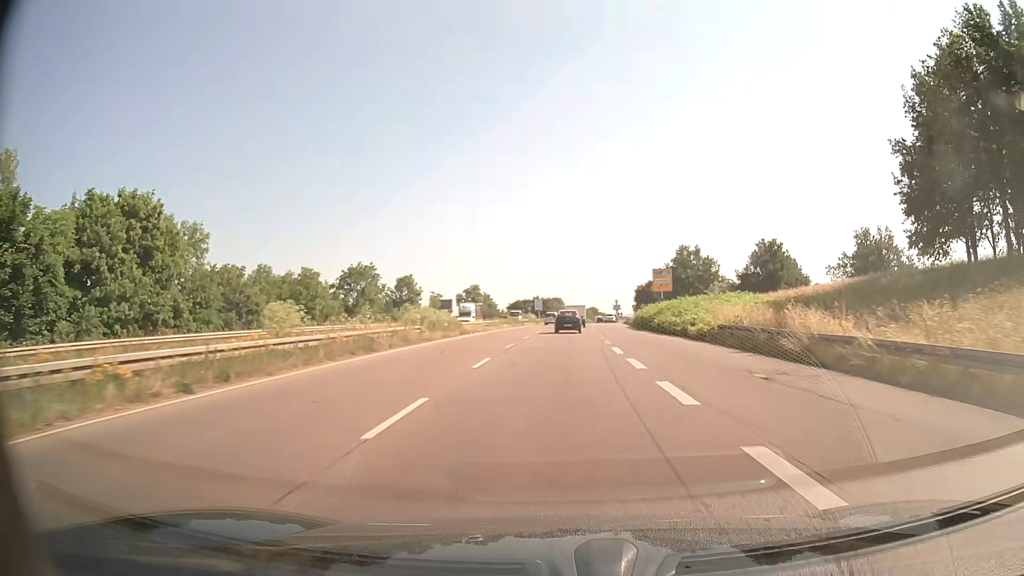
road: trunk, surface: asphalt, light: Day
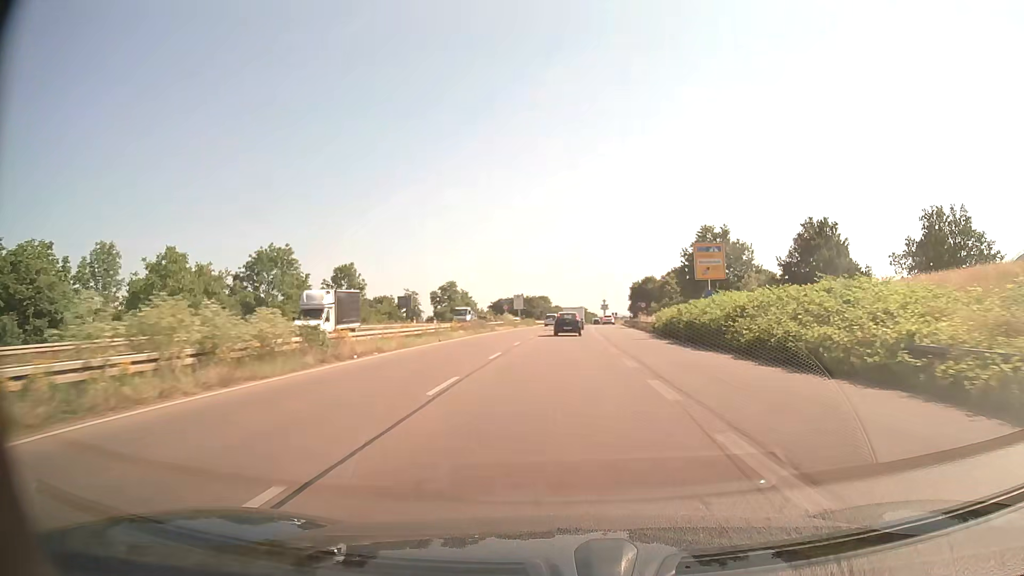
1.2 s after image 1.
(+0.2, +23.0) m; +1°
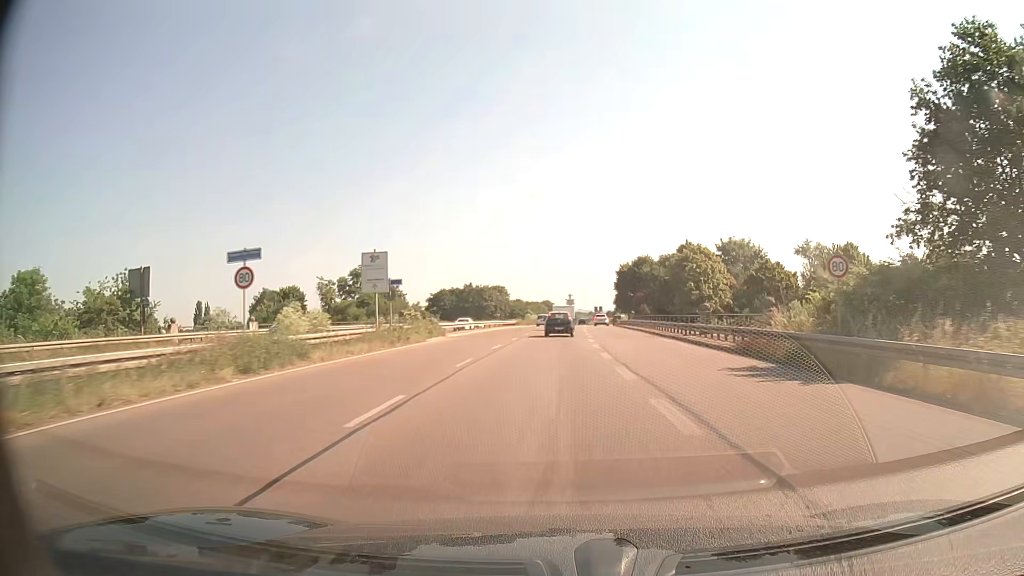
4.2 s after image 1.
(+1.4, +56.8) m; +3°
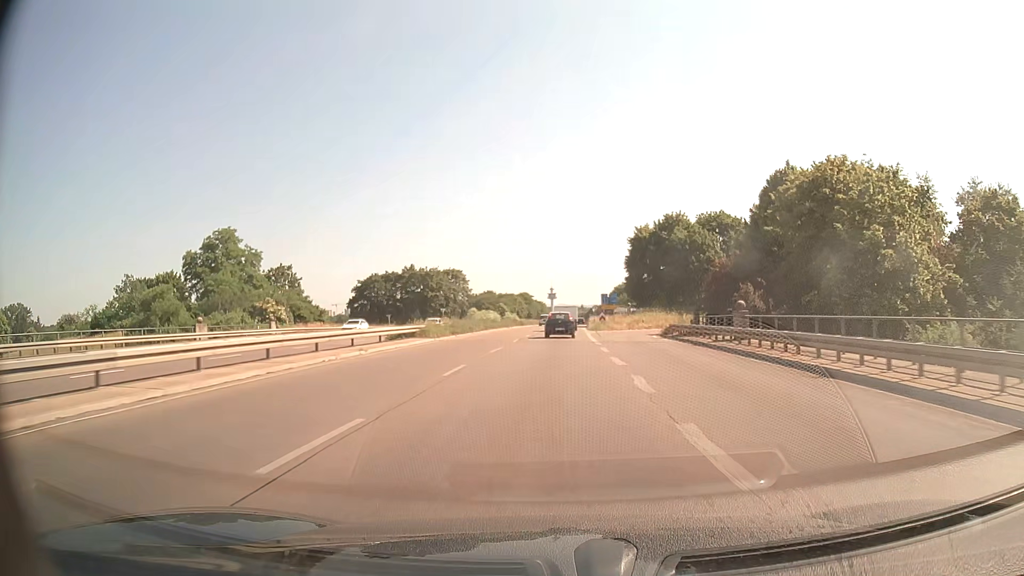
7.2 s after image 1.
(+0.9, +55.8) m; +1°
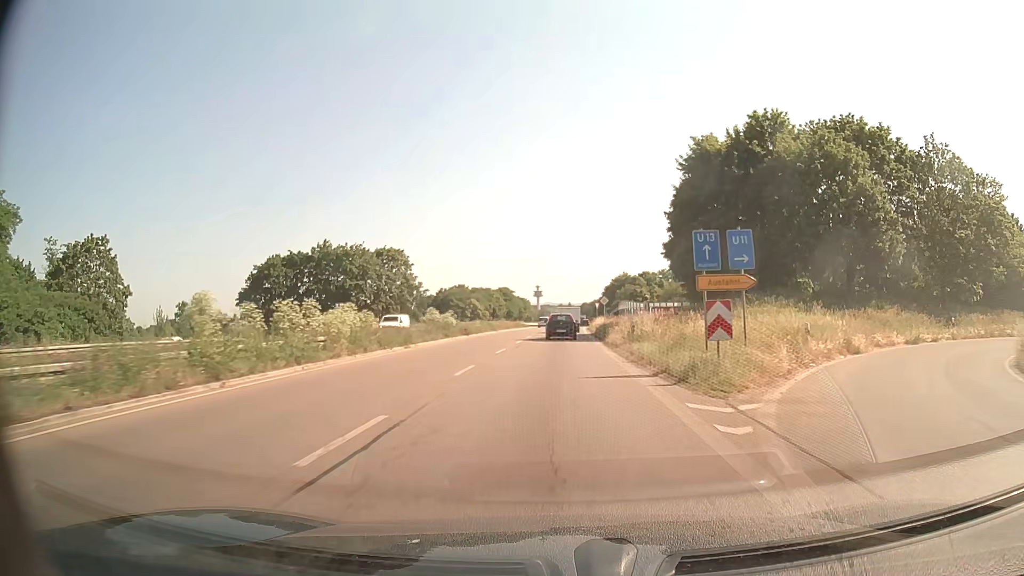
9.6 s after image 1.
(+0.5, +44.3) m; +1°
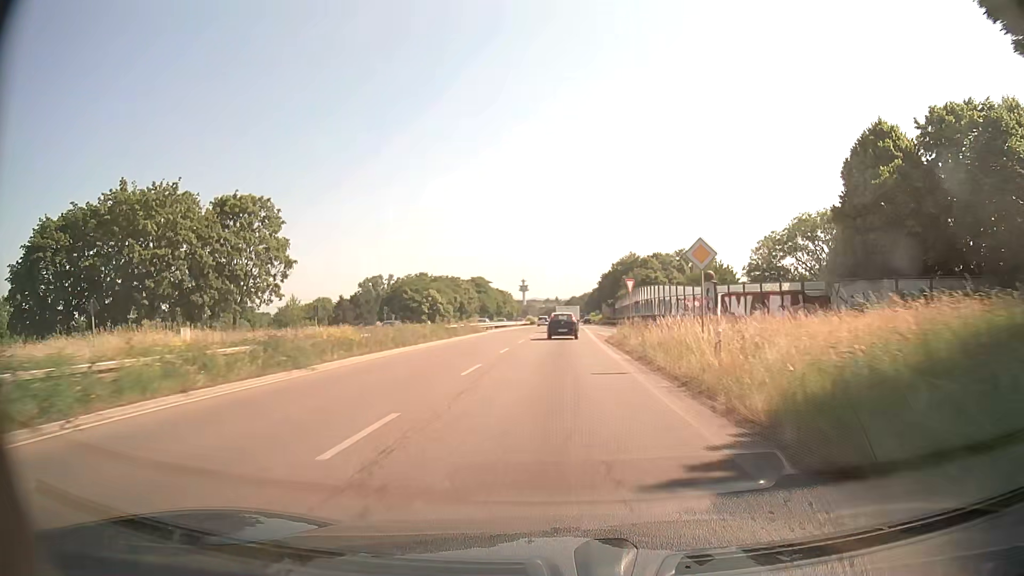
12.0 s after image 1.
(+0.4, +44.4) m; +1°
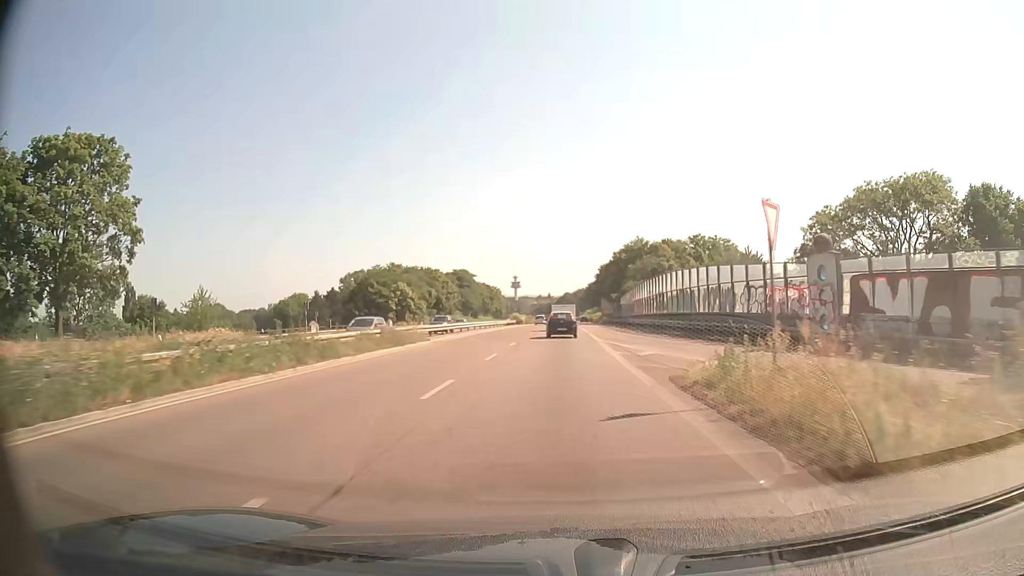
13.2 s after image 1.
(+0.1, +22.3) m; +1°
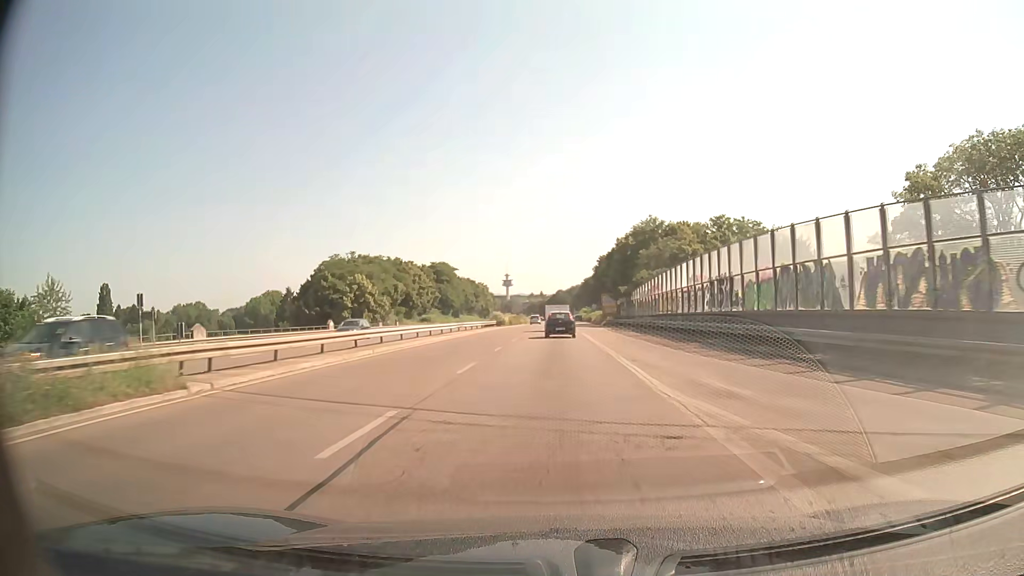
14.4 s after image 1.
(+0.1, +22.4) m; +1°
(0, +10) (0, +20) (0, +30) (0, +40) (+1, +50) (+1, +60) (+2, +70) (+2, +80) (+2, +90) (+3, +100) m
